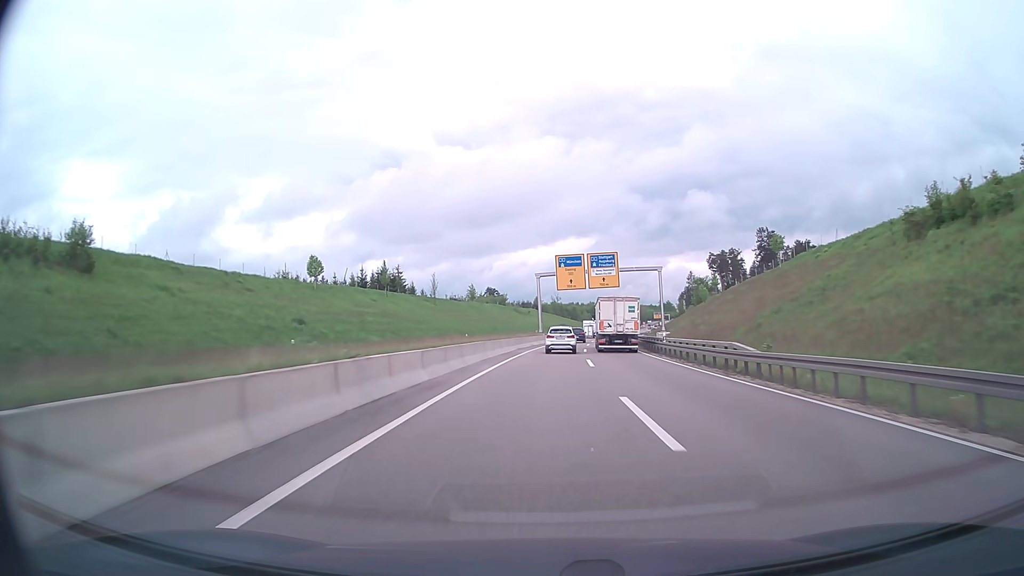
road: trunk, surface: asphalt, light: Day
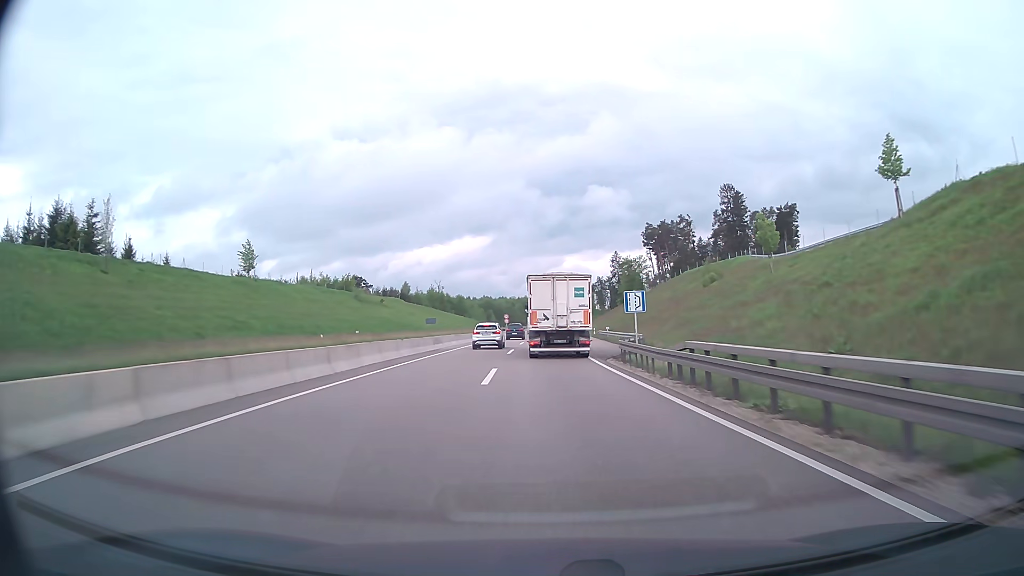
(+6.5, +81.3) m; +9°
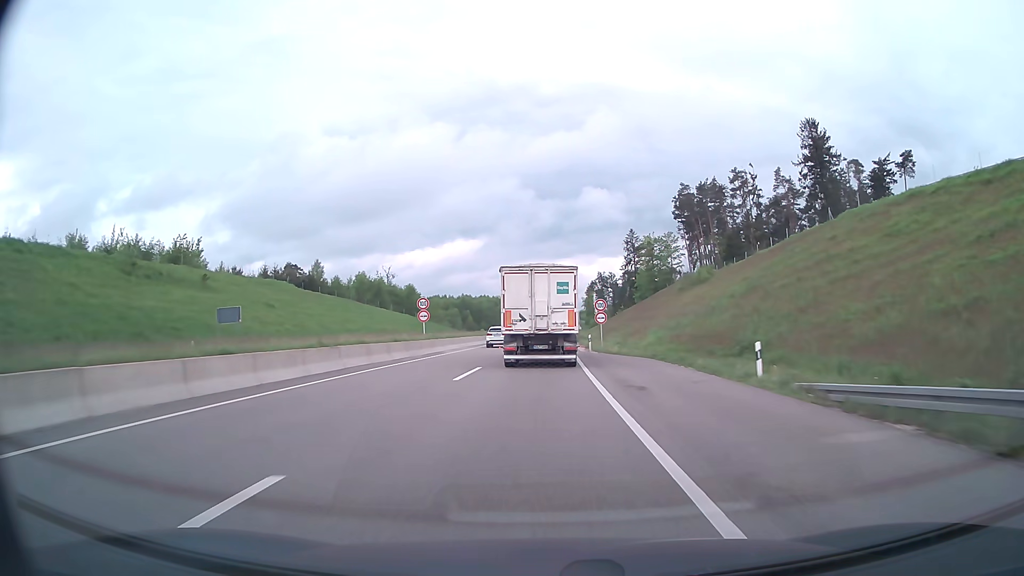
(+0.7, +69.5) m; +1°
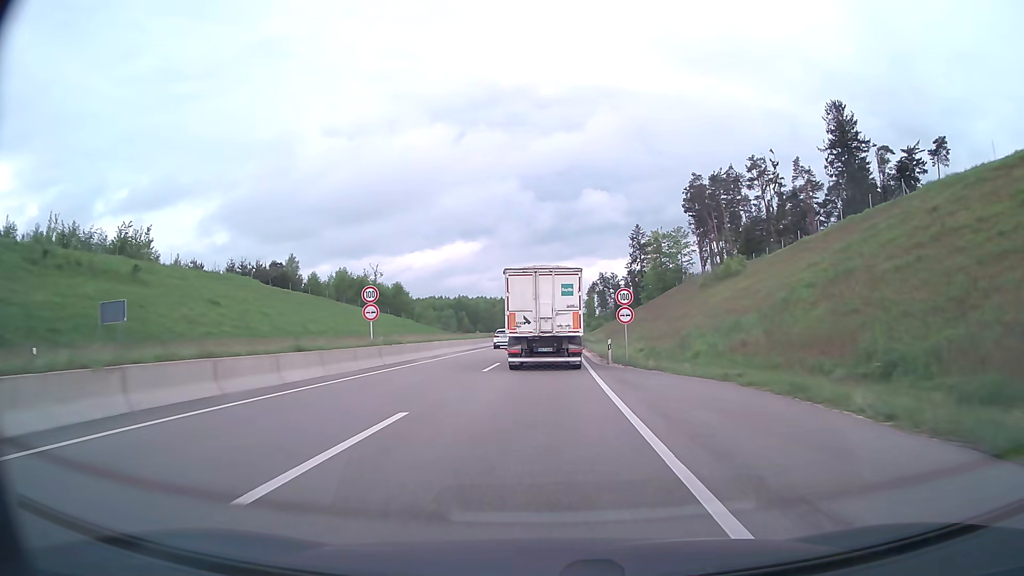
(0.0, +12.9) m; 0°
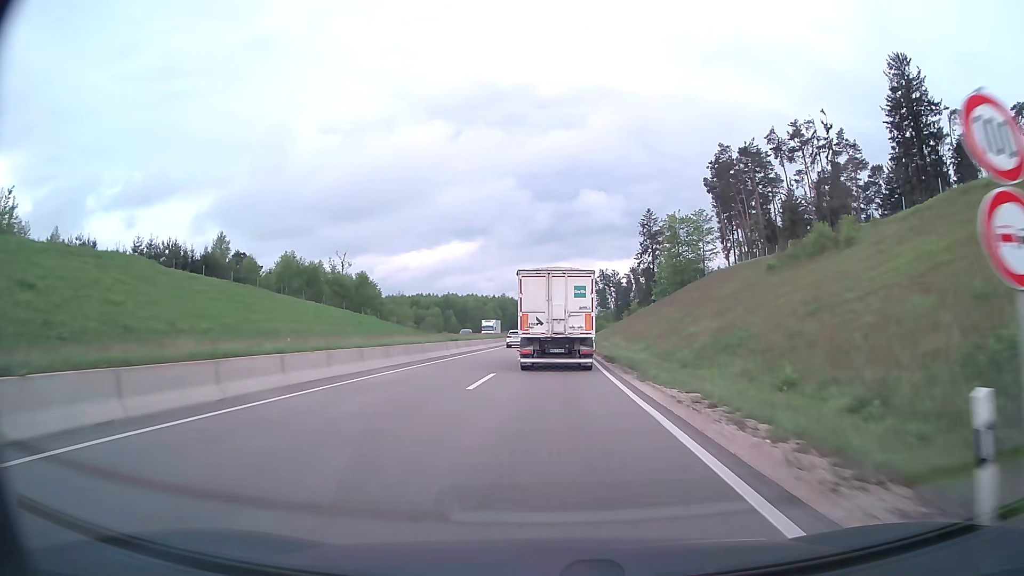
(+0.1, +25.2) m; 0°
(0, +10) (0, +20) (0, +30) (0, +40) (+1, +50) (+1, +60) (+1, +70) (+2, +80) (+2, +90) (+3, +100) m
